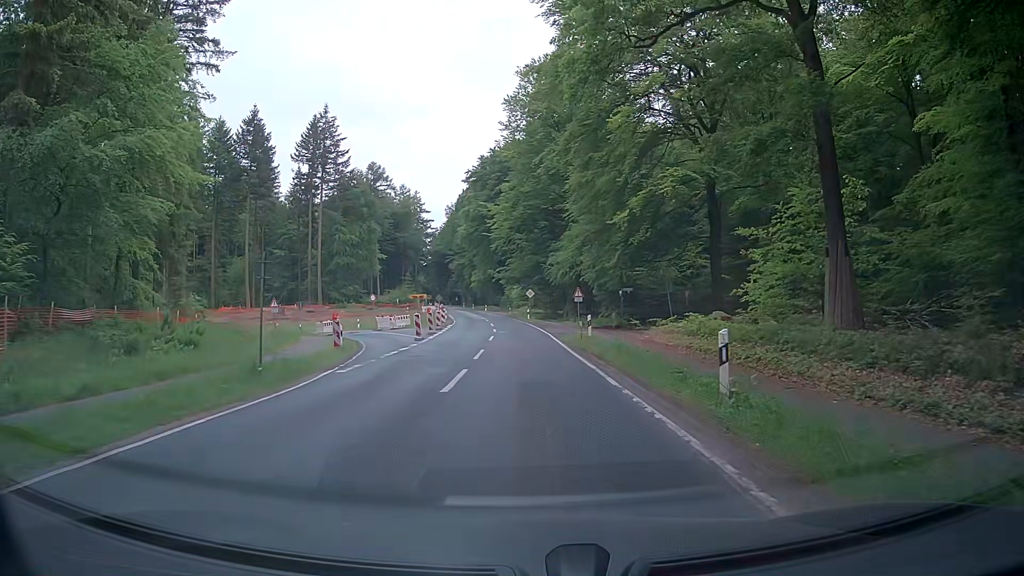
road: tertiary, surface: asphalt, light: Day
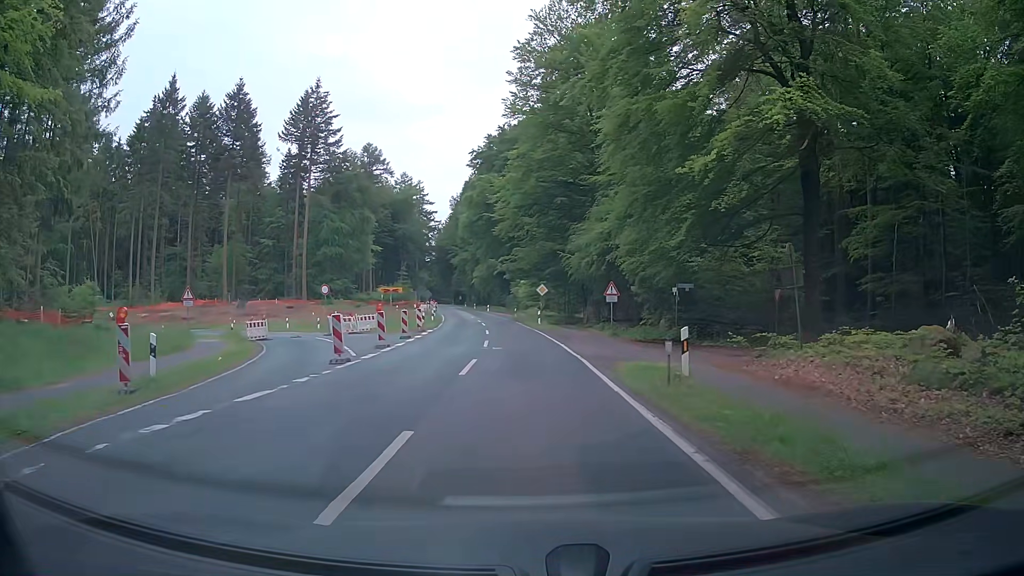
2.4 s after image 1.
(0.0, +15.3) m; 0°
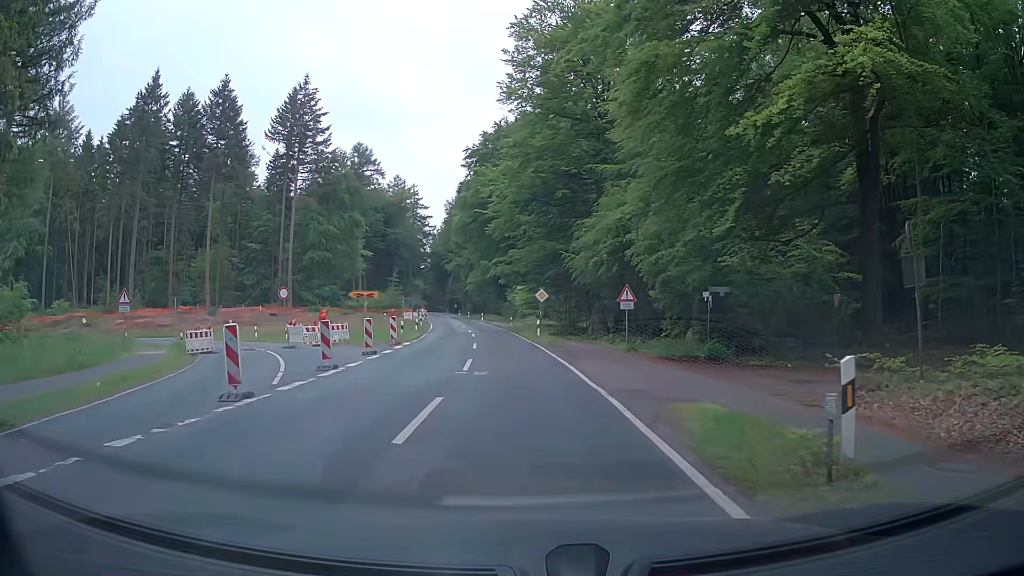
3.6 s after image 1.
(0.0, +6.6) m; -1°
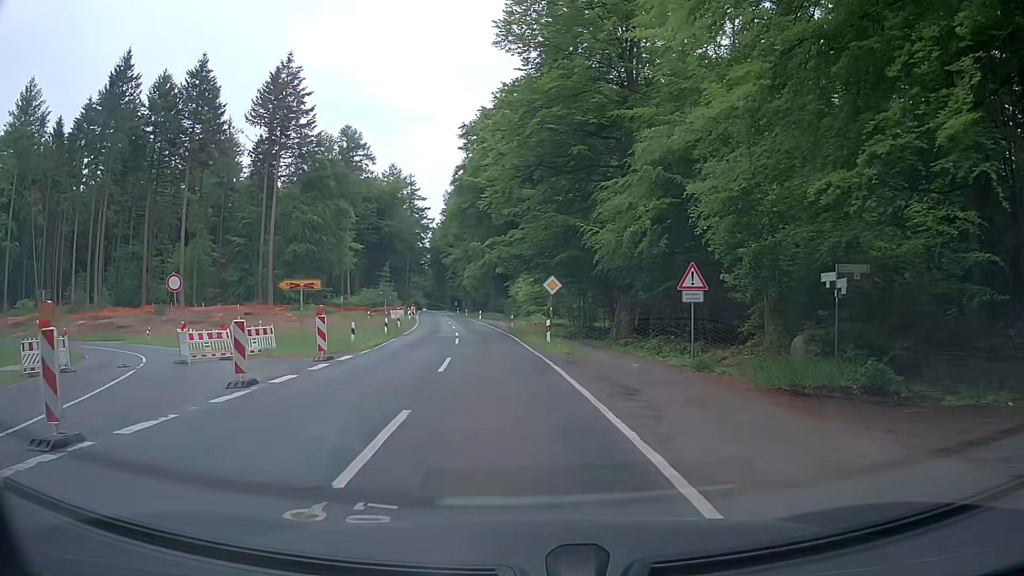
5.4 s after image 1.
(+0.3, +11.6) m; +2°
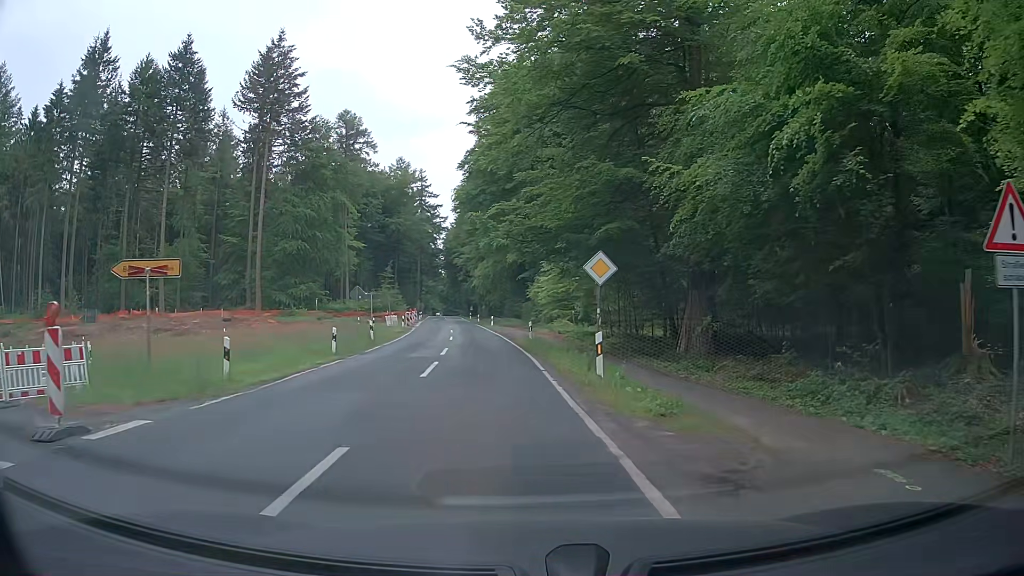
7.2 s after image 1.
(-0.4, +12.9) m; -2°
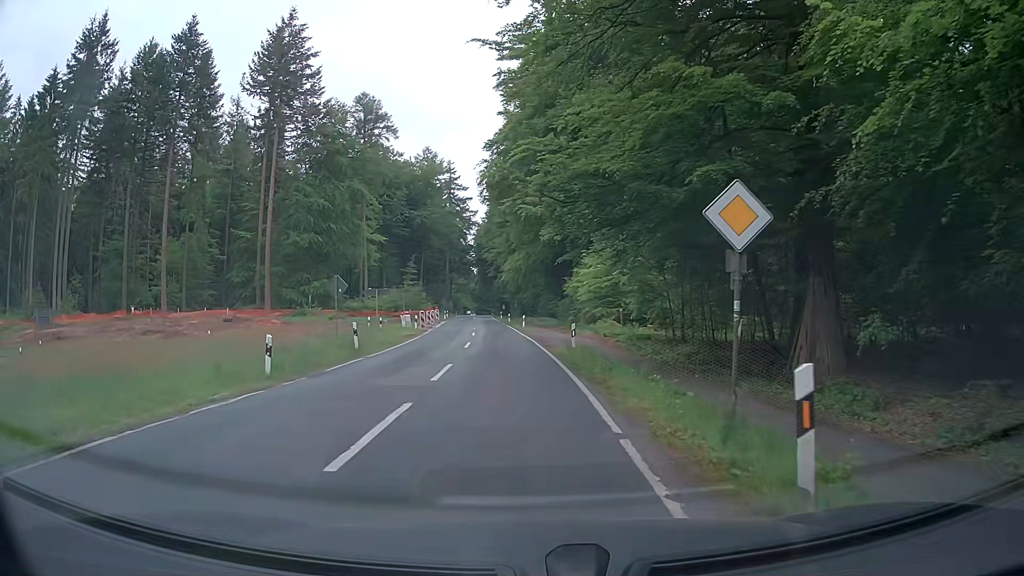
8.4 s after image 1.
(-0.3, +8.7) m; -3°
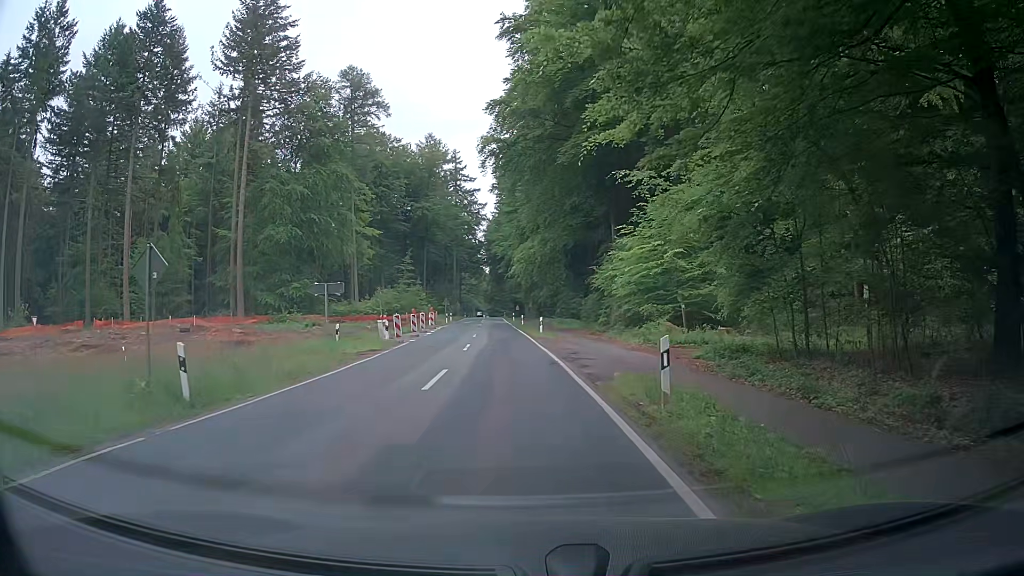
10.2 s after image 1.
(-0.3, +13.2) m; -3°
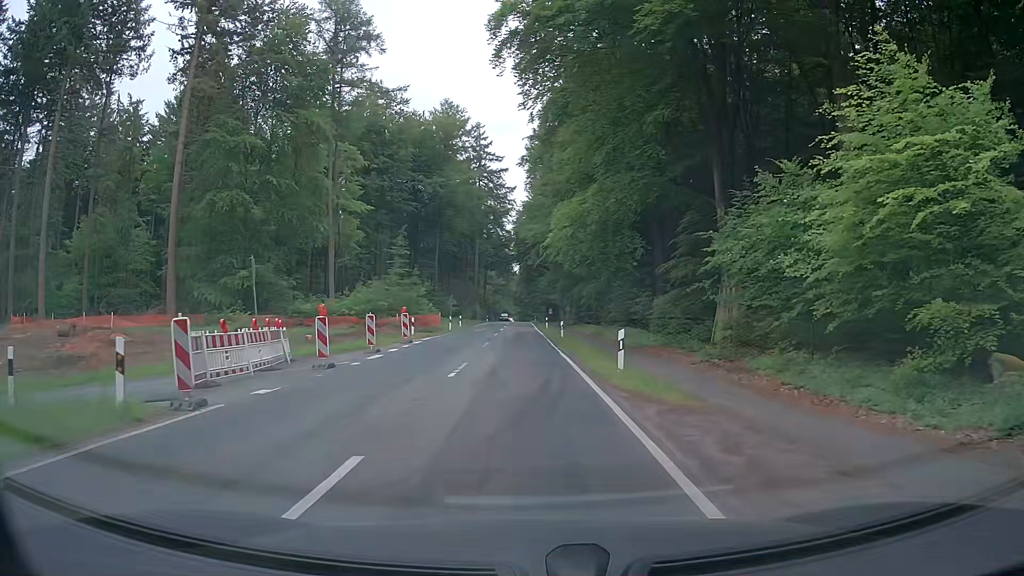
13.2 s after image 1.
(-0.2, +22.2) m; -1°
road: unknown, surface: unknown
(0, +10) (-1, +20) (-1, +30) (-1, +40) (-1, +50) (-2, +60) (-2, +70) (-2, +80) (-2, +90) (-3, +100) m
